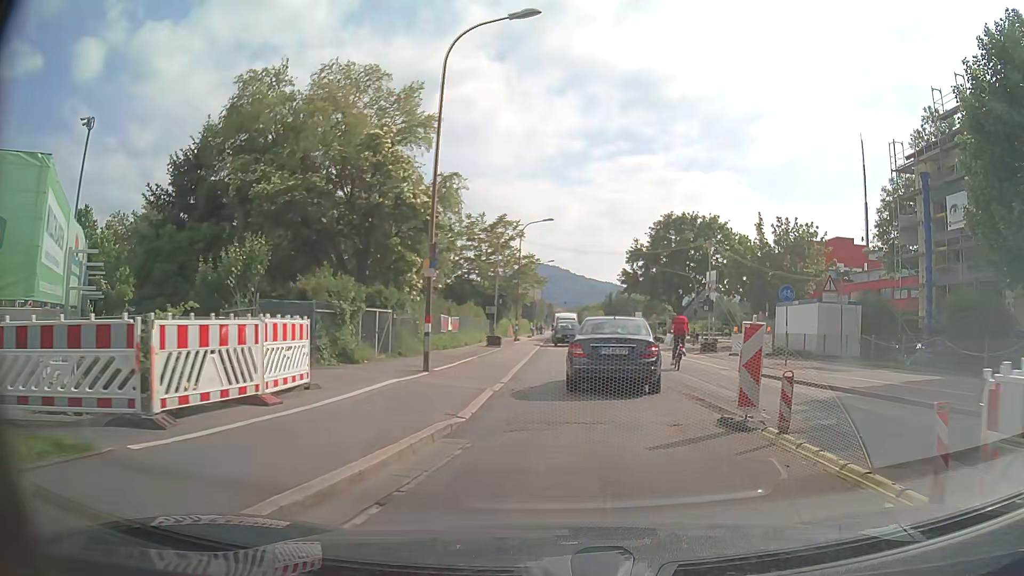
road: secondary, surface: asphalt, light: Day
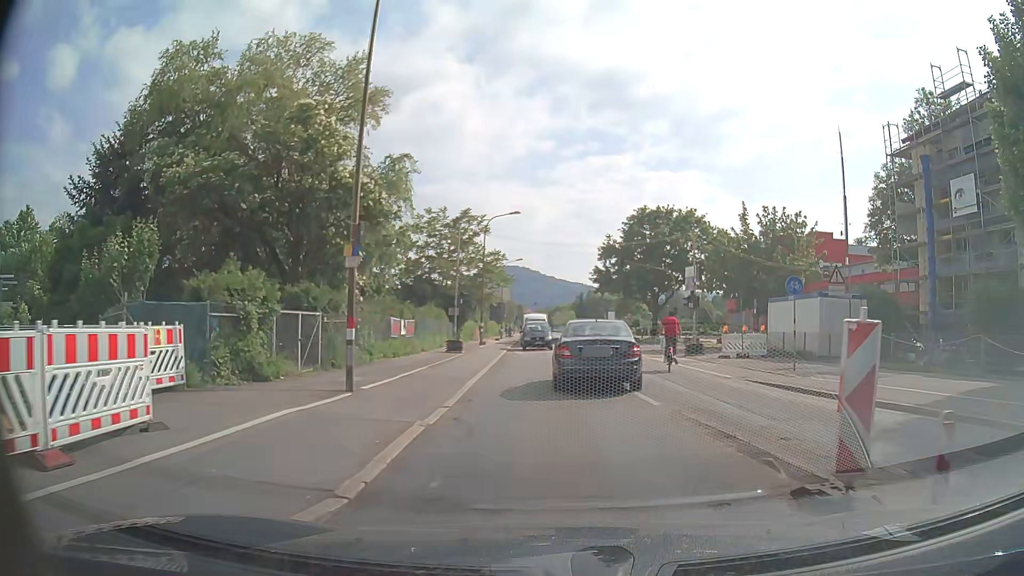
(+0.1, +3.9) m; +3°
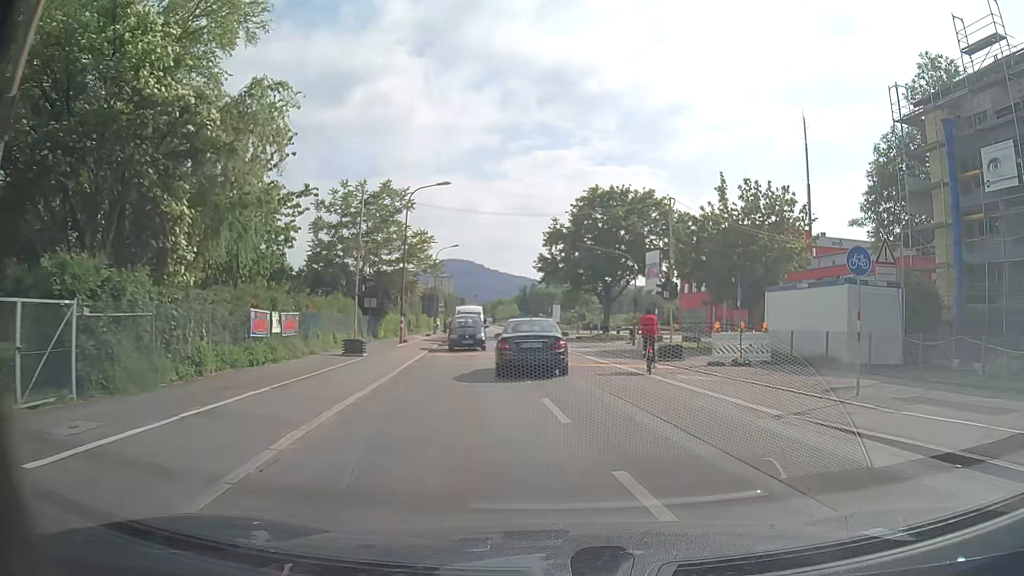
(+0.2, +8.1) m; +4°
(0, +10) (0, +20) (0, +30) (-2, +40) (-3, +50) (-4, +60) (-5, +70) (-6, +80) (-8, +90) (-9, +99) m
